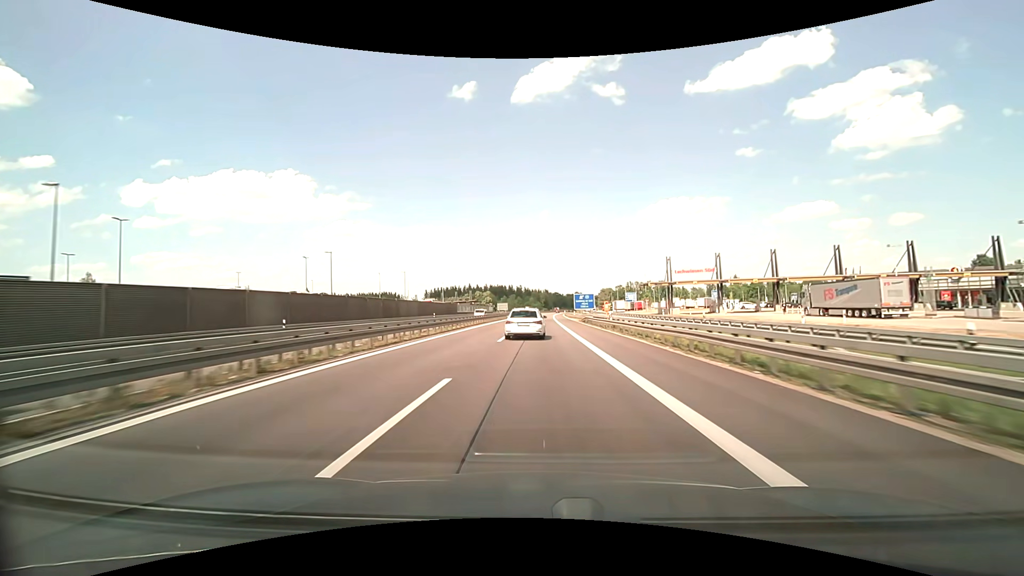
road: motorway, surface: asphalt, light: Day
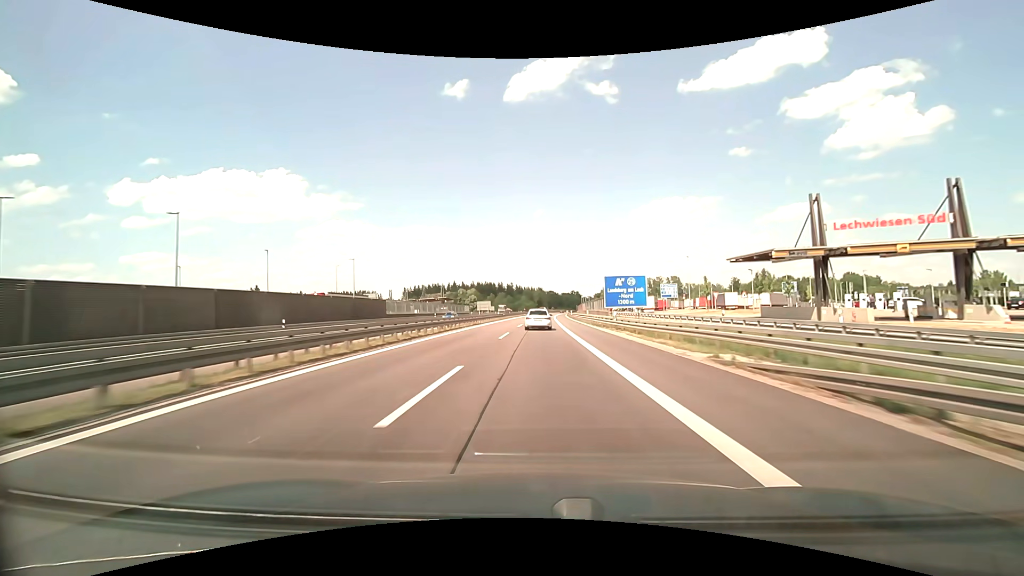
(+0.3, +52.1) m; +1°
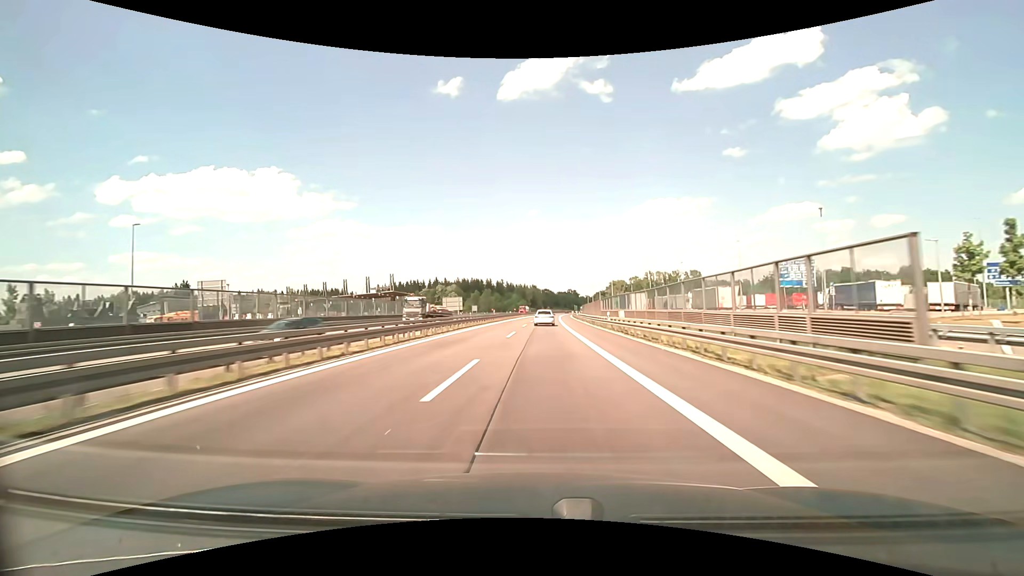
(+0.2, +52.8) m; +1°
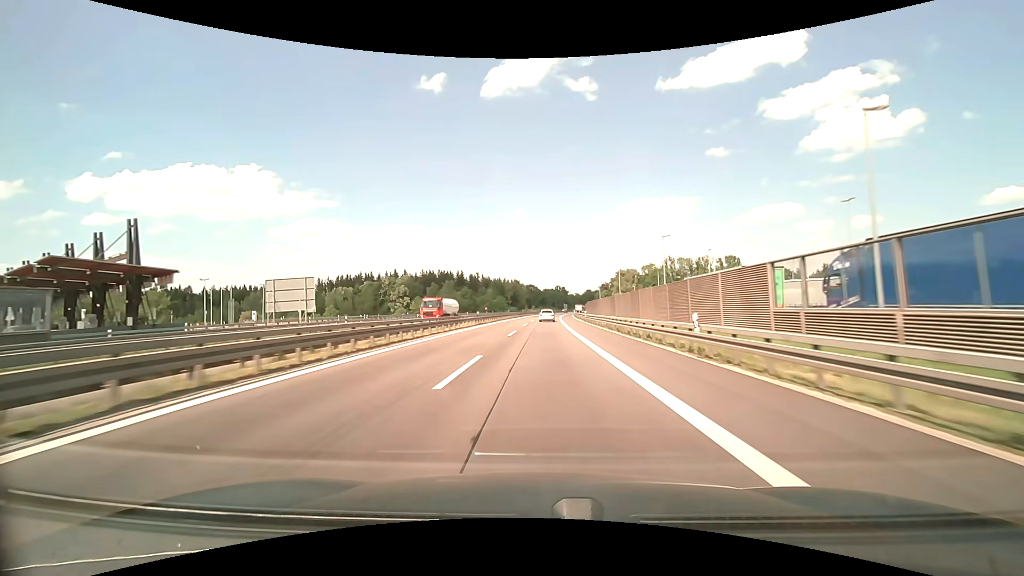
(+1.2, +71.2) m; +2°
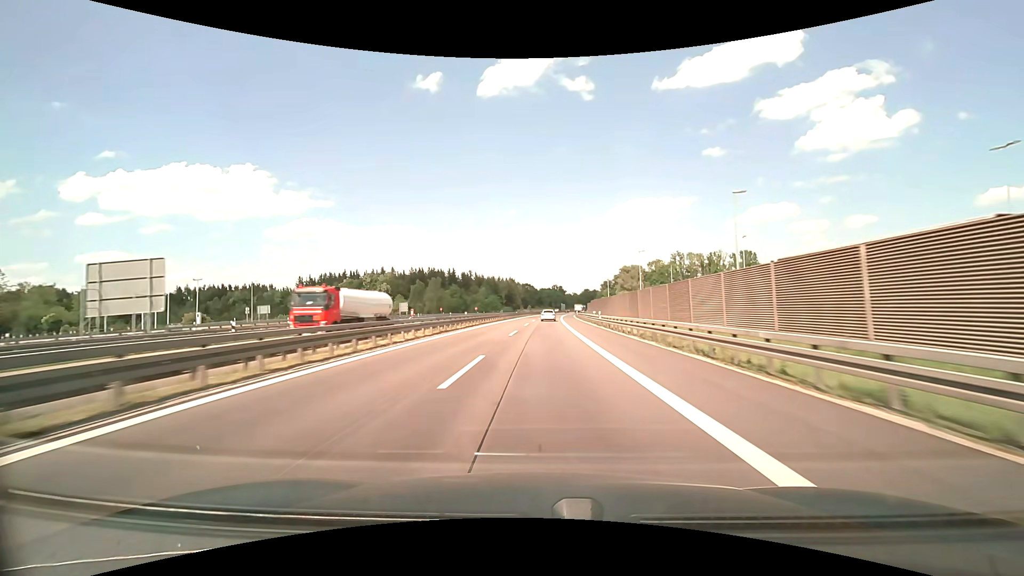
(+0.1, +18.0) m; 0°
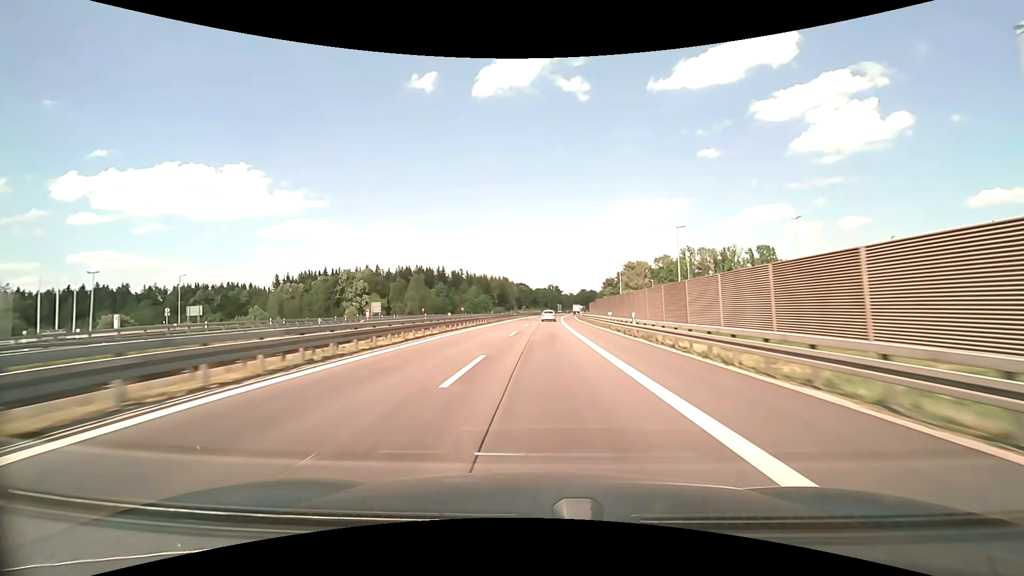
(+0.1, +18.0) m; 0°
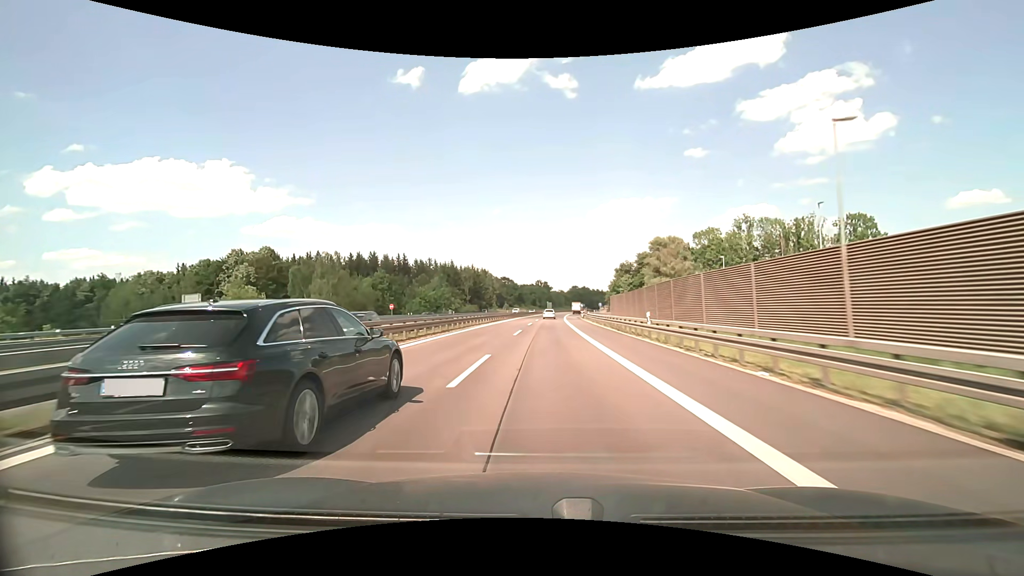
(+0.7, +54.3) m; +1°
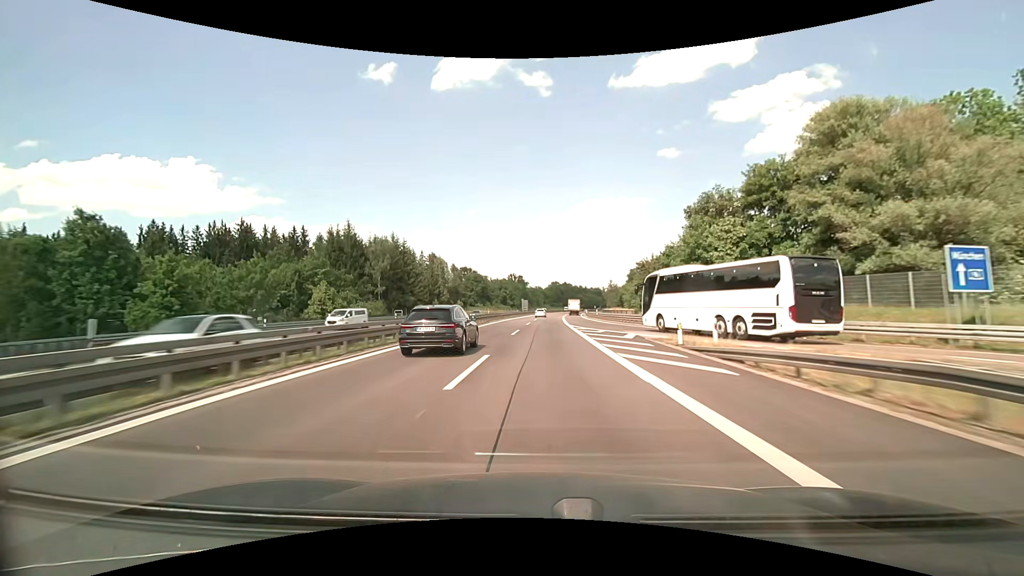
(+1.8, +72.6) m; +3°
(0, +10) (0, +20) (0, +30) (0, +40) (+1, +50) (+1, +60) (+1, +70) (+2, +80) (+2, +90) (+3, +100) m
